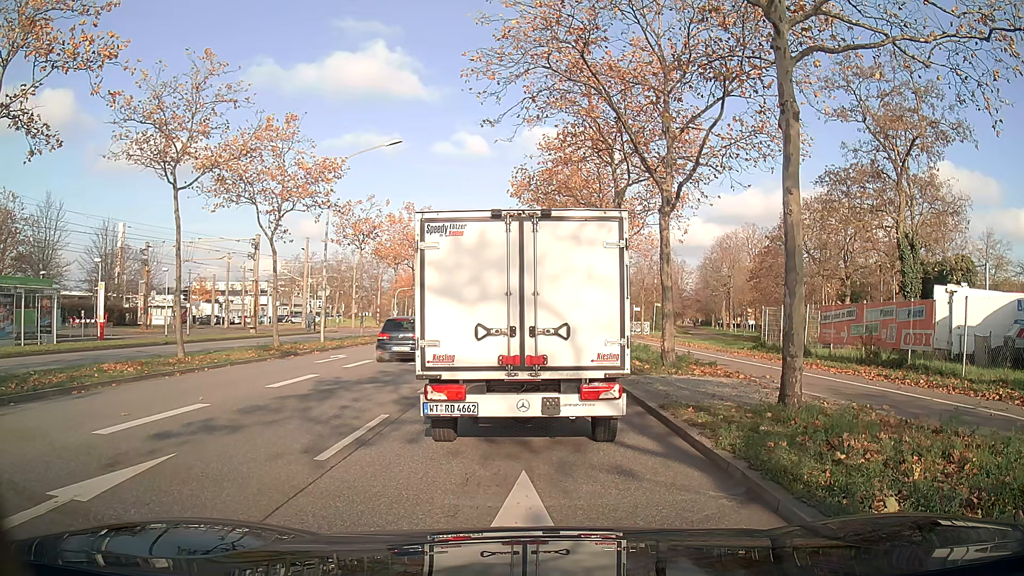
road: primary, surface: asphalt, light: Day
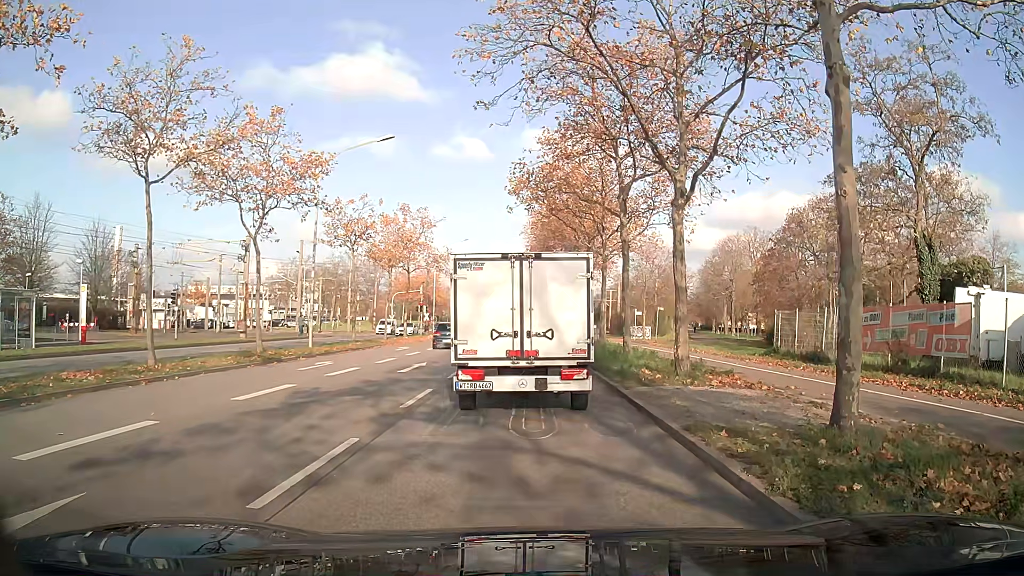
(0.0, +1.7) m; +2°
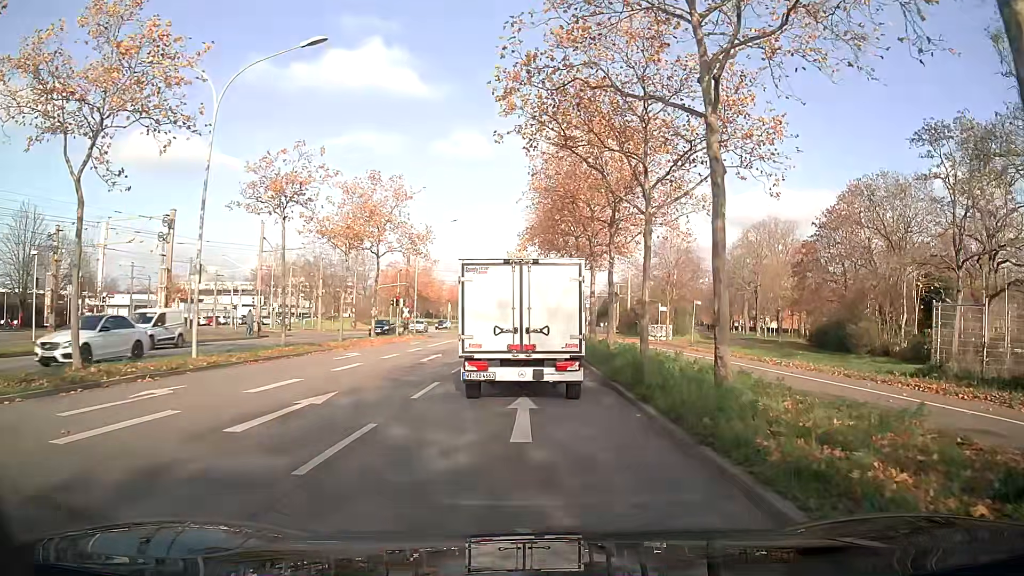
(-0.1, +11.6) m; -1°
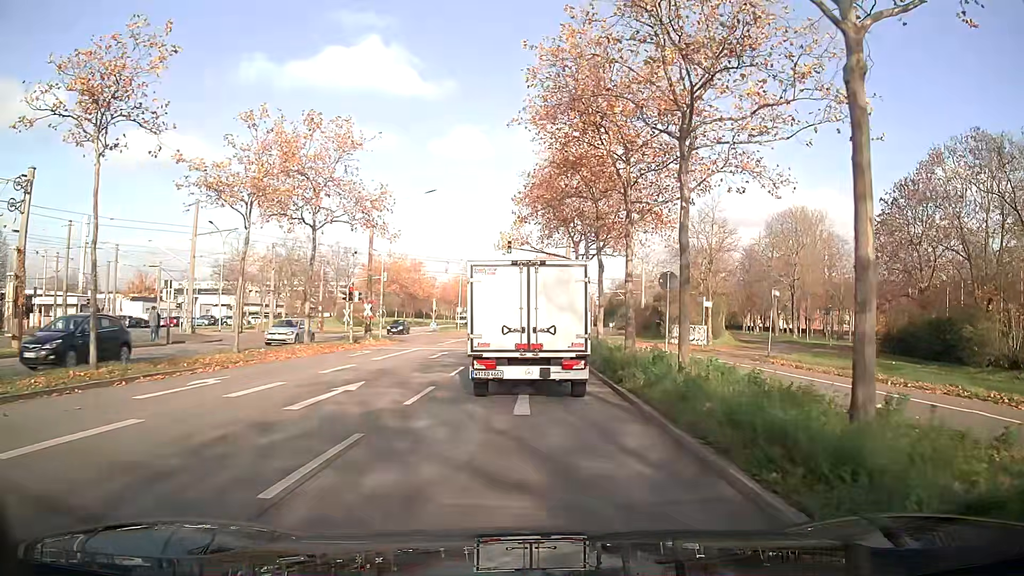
(0.0, +13.2) m; 0°
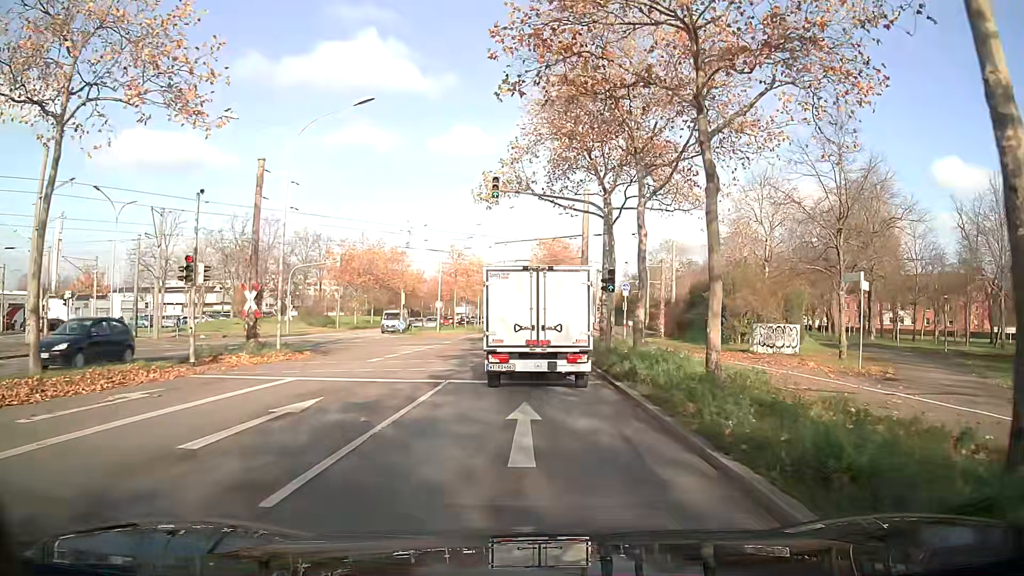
(+0.1, +18.6) m; 0°
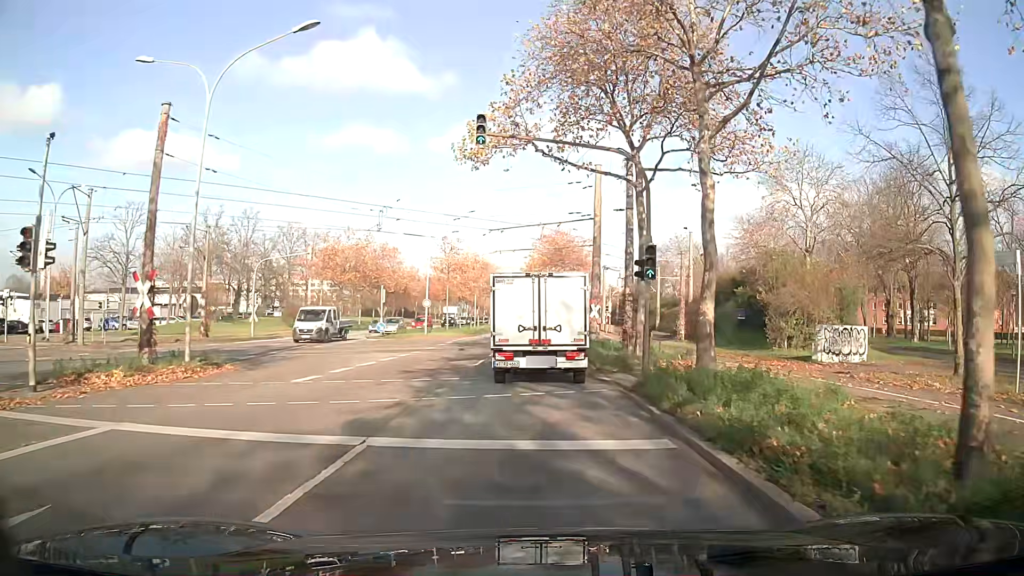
(0.0, +7.6) m; 0°
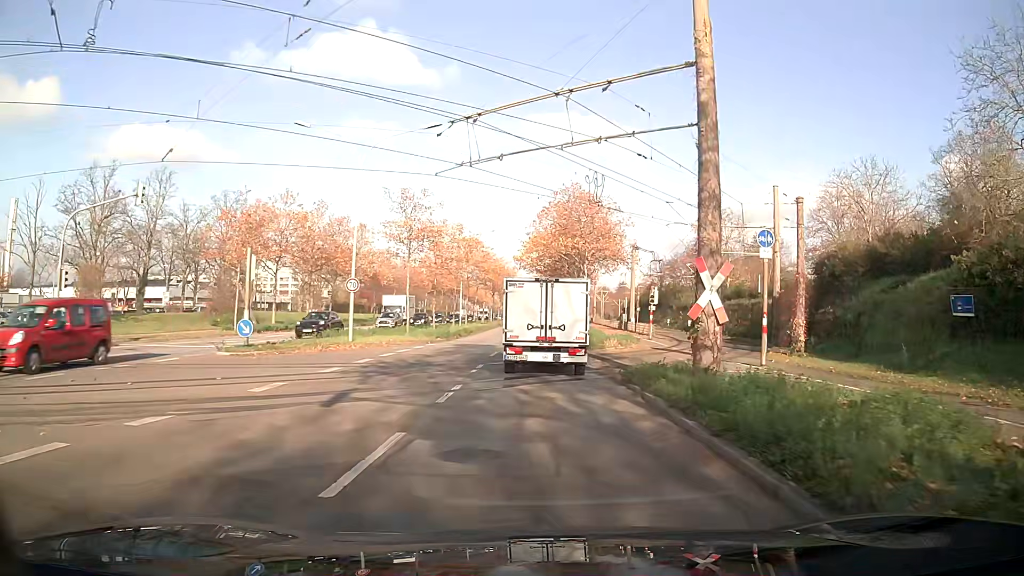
(-0.1, +22.8) m; 0°
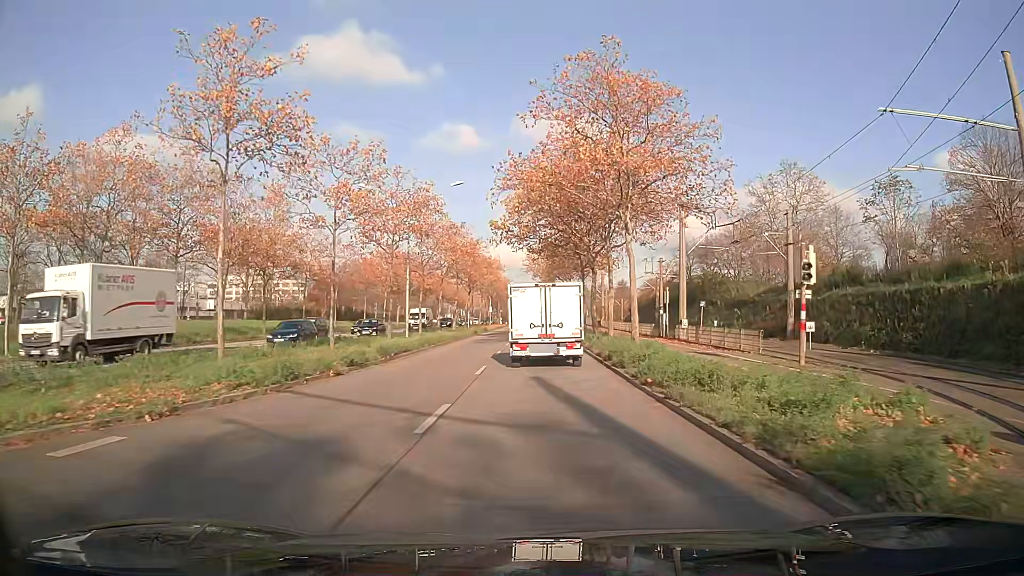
(+0.2, +25.7) m; +1°
(0, +10) (0, +20) (0, +30) (0, +40) (0, +50) (0, +60) (0, +70) (+1, +80) (+1, +90) (+1, +100) m
